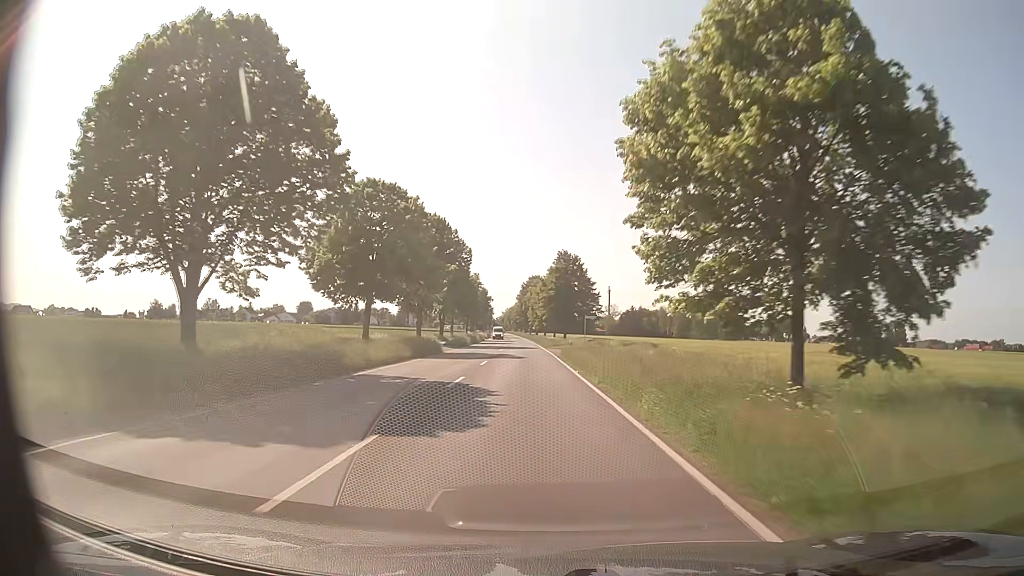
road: secondary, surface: asphalt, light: Day
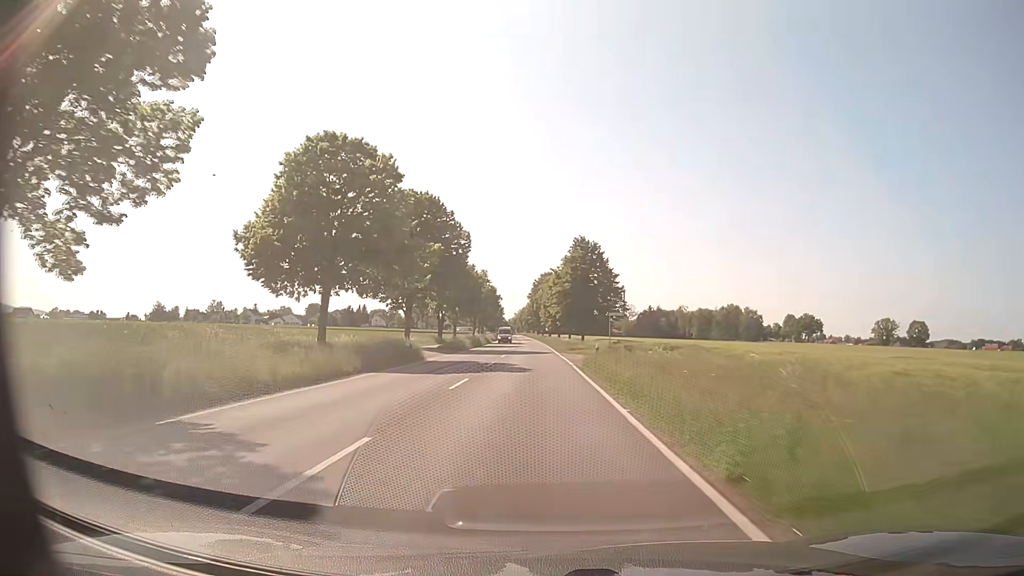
(0.0, +12.4) m; -1°
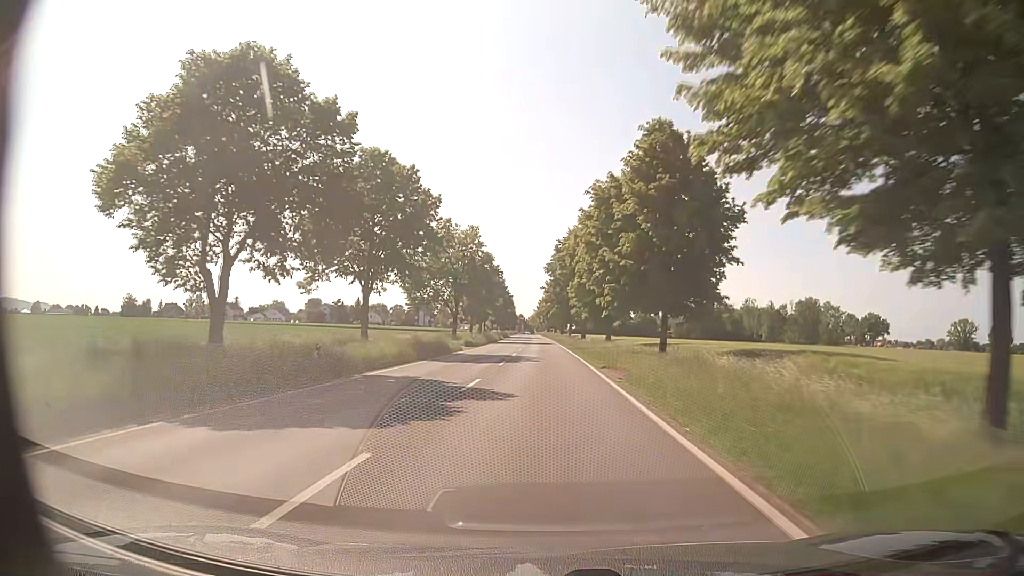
(-1.3, +61.7) m; -2°
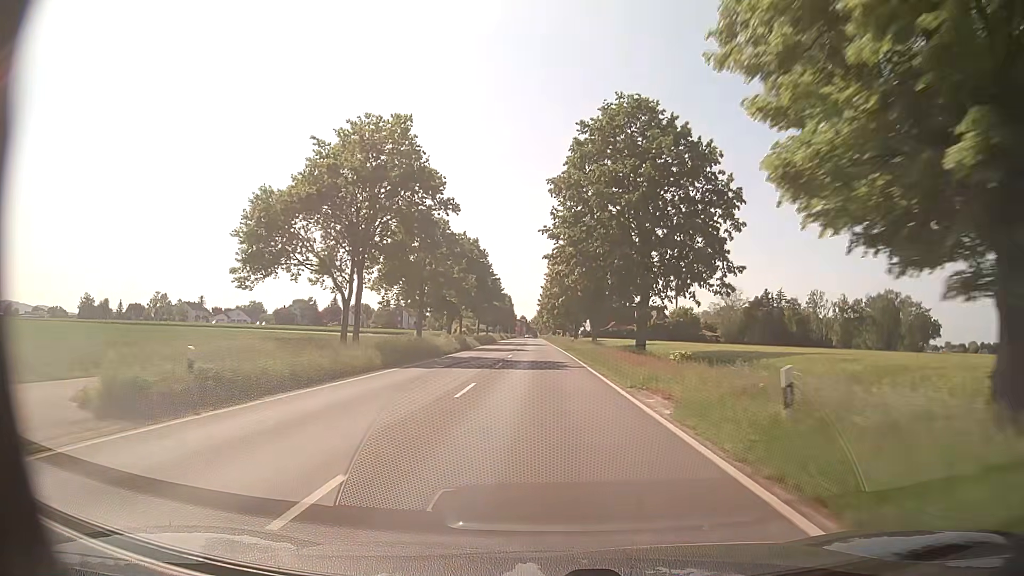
(-0.2, +49.4) m; 0°
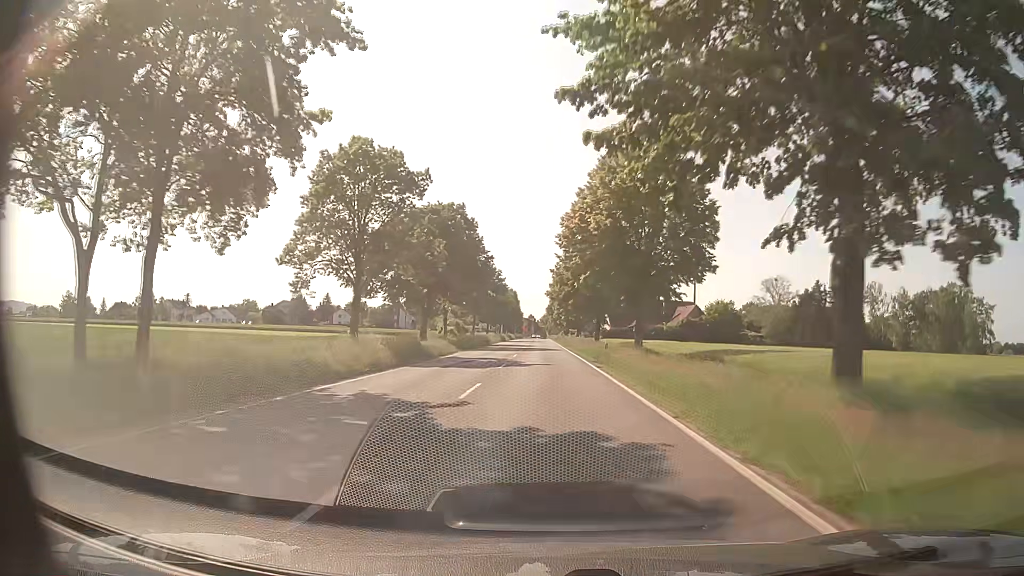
(-0.3, +24.7) m; -1°
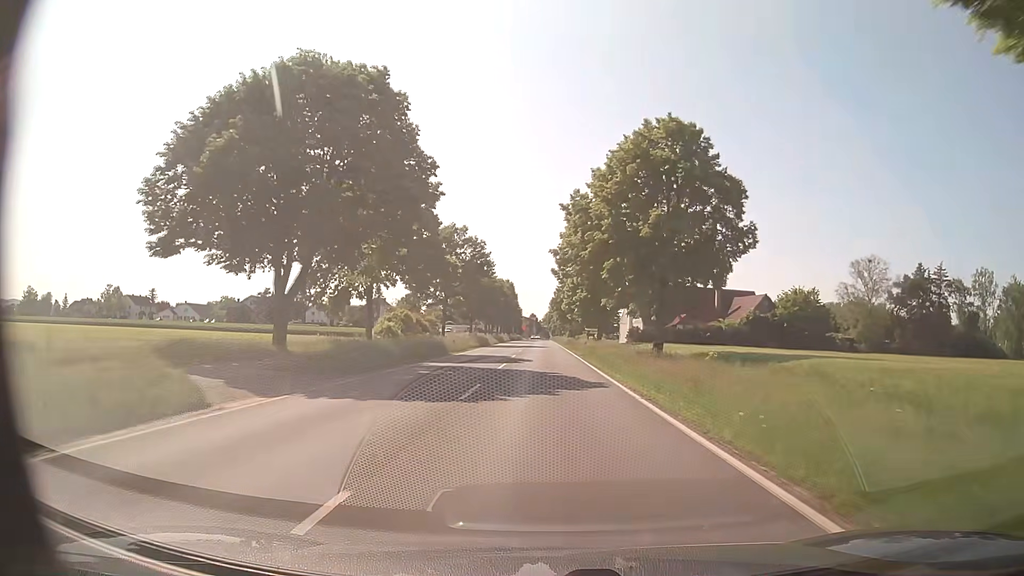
(-0.2, +36.2) m; 0°
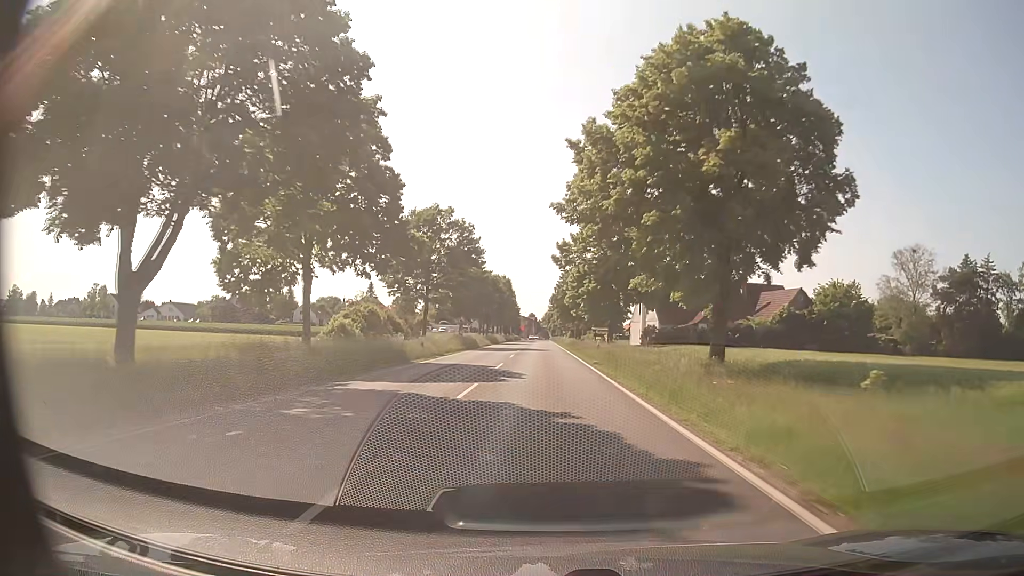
(0.0, +11.8) m; 0°
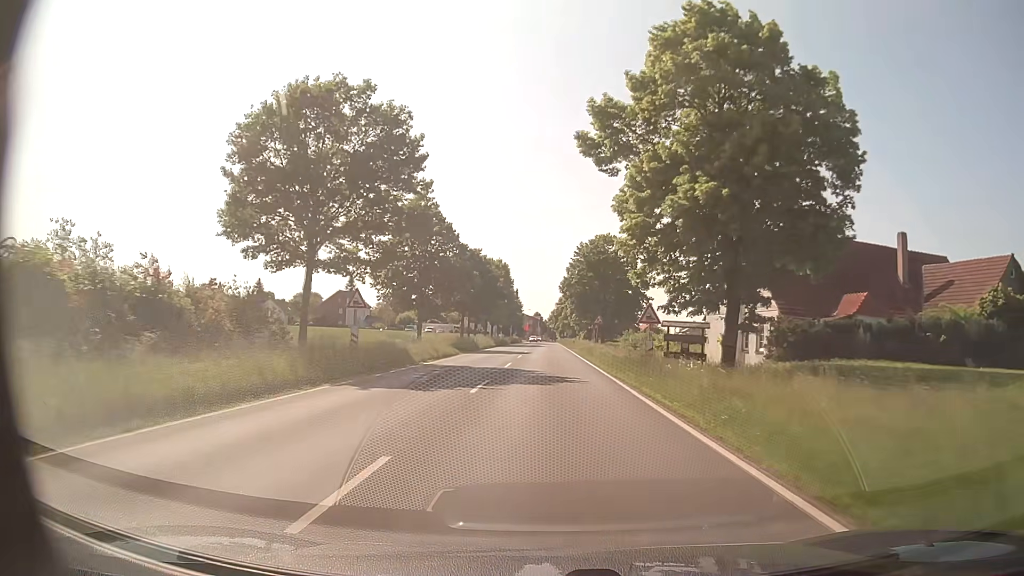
(-0.3, +34.8) m; -1°
(0, +10) (0, +20) (0, +30) (0, +40) (0, +50) (+1, +60) (+1, +70) (+1, +80) (+1, +90) (+1, +100) m
